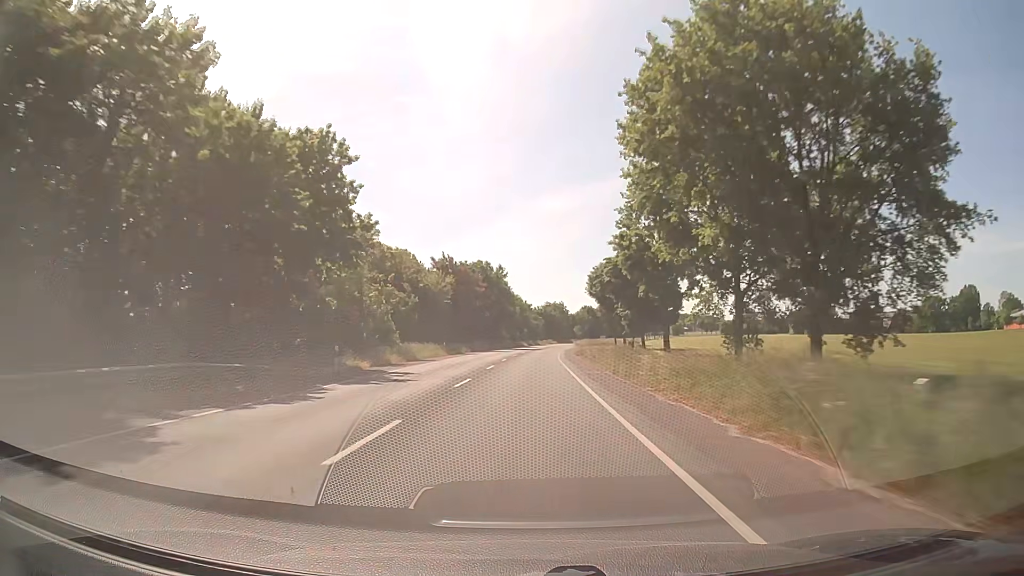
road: secondary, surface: asphalt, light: Day
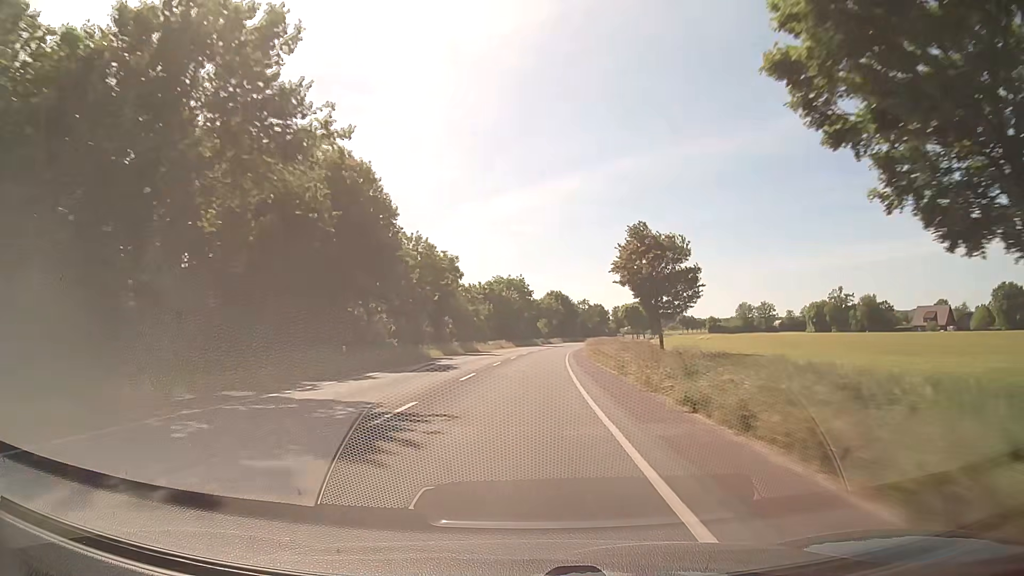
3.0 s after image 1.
(+2.9, +78.8) m; +5°
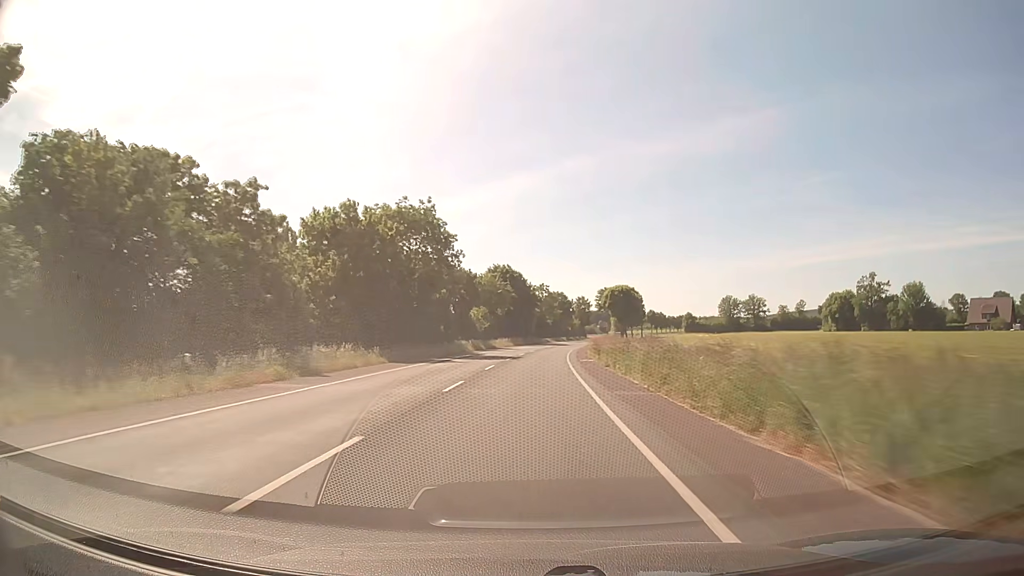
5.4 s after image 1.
(+2.1, +63.1) m; +5°
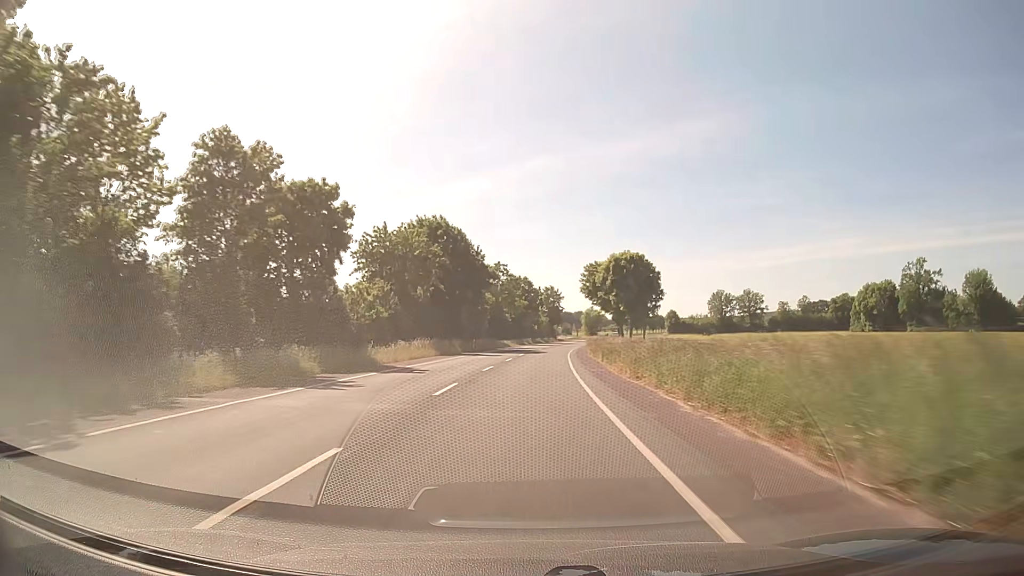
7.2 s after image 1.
(+0.9, +47.4) m; +3°
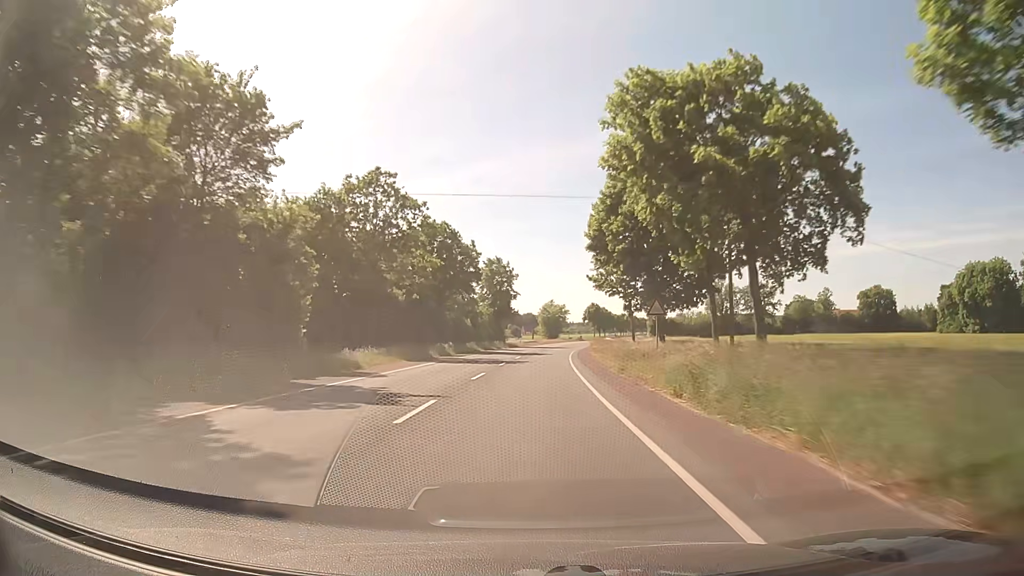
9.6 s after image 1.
(+2.5, +63.2) m; +4°
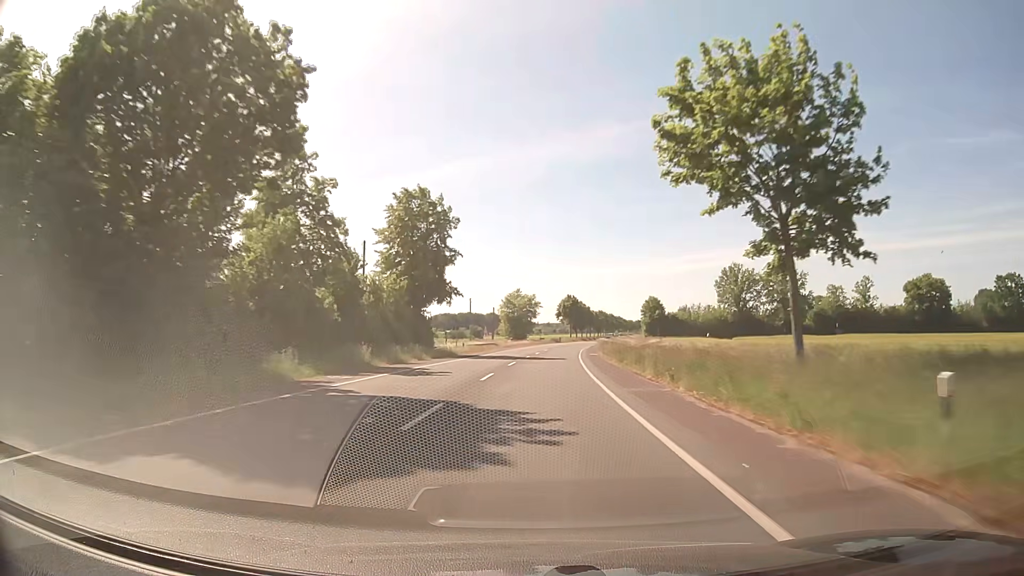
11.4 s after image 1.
(+1.2, +47.4) m; +3°
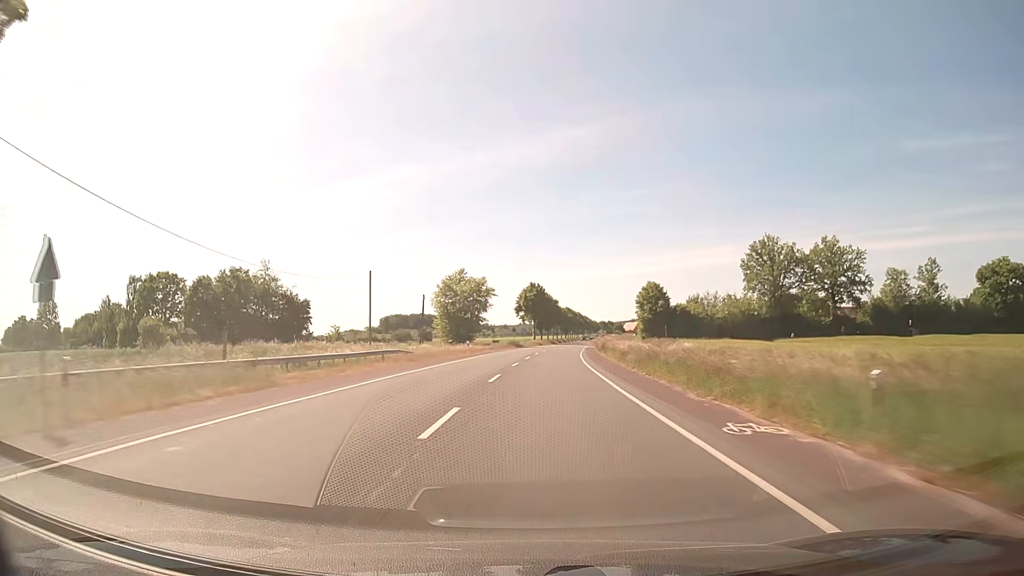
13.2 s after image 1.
(+1.5, +47.3) m; +4°
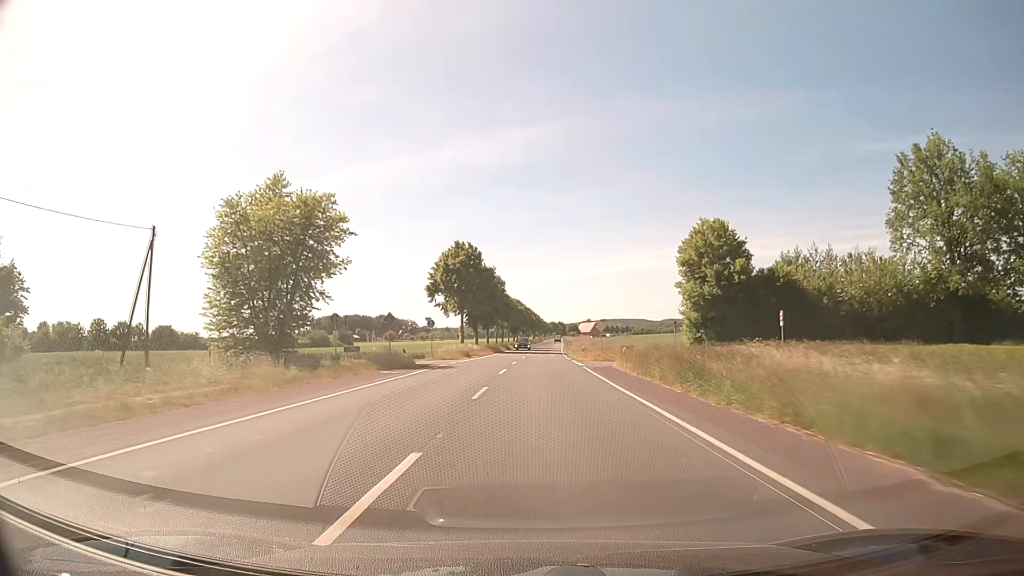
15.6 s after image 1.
(+2.4, +63.1) m; +5°
(0, +10) (0, +20) (0, +30) (+1, +40) (+1, +50) (+2, +60) (+2, +70) (+2, +80) (+3, +90) (+3, +100) m
